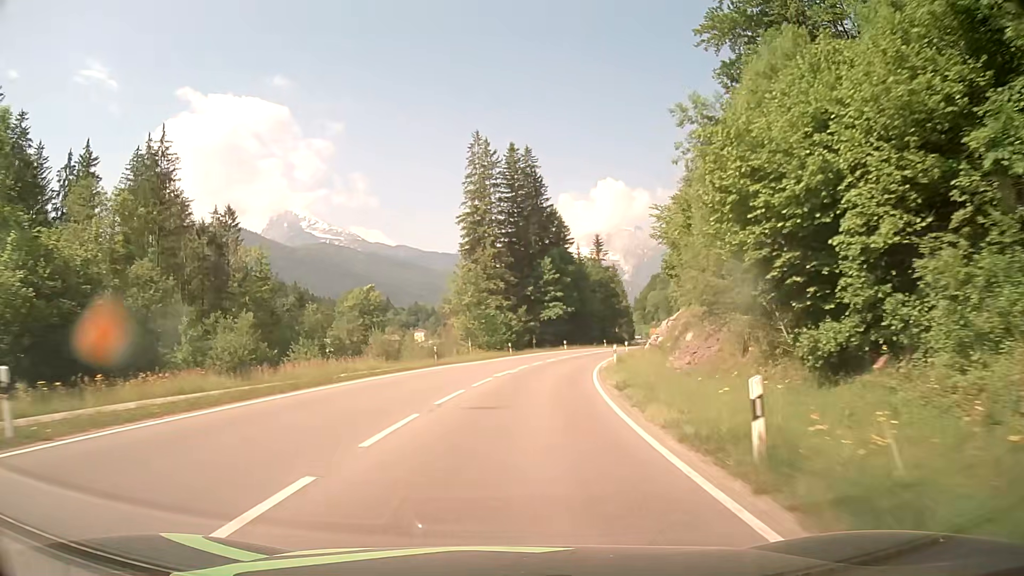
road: primary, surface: asphalt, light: Day
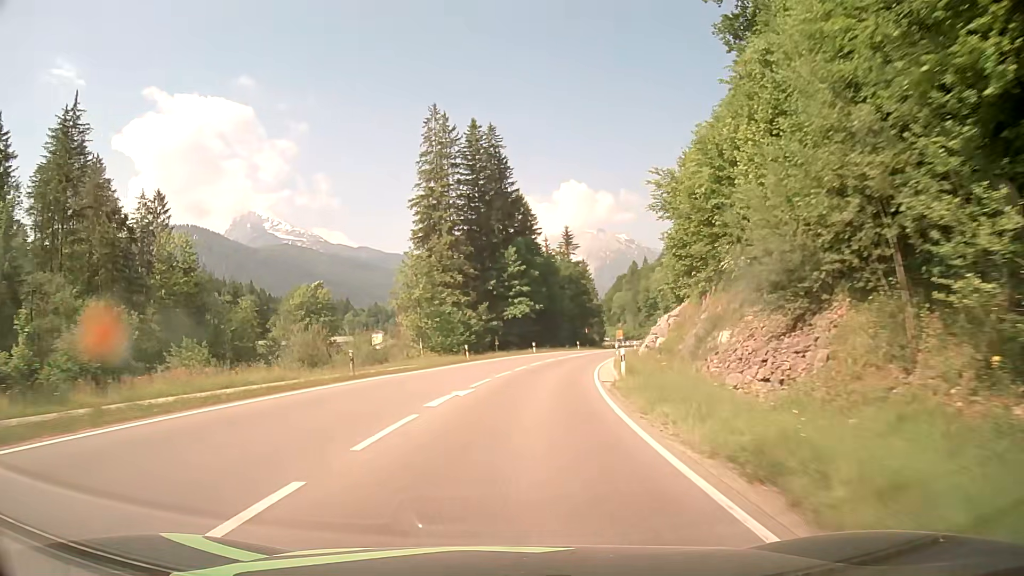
(+0.4, +12.4) m; +3°
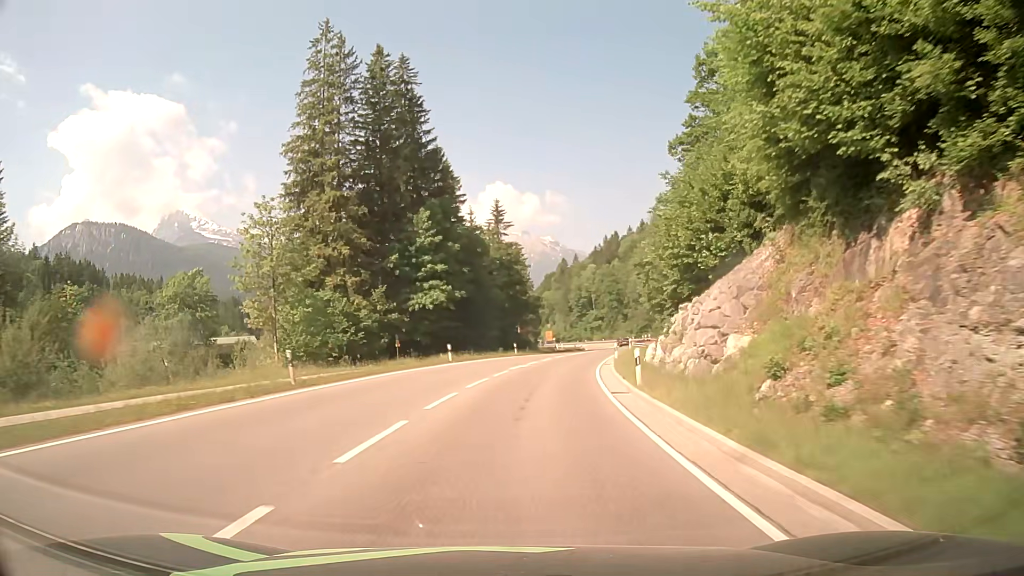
(+1.4, +24.8) m; +6°
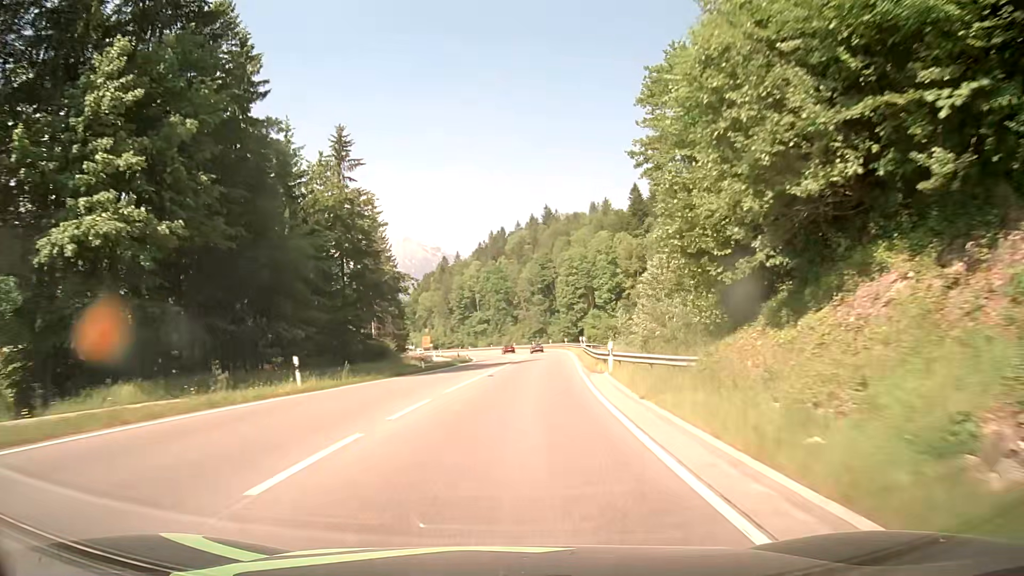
(+3.5, +37.2) m; +10°
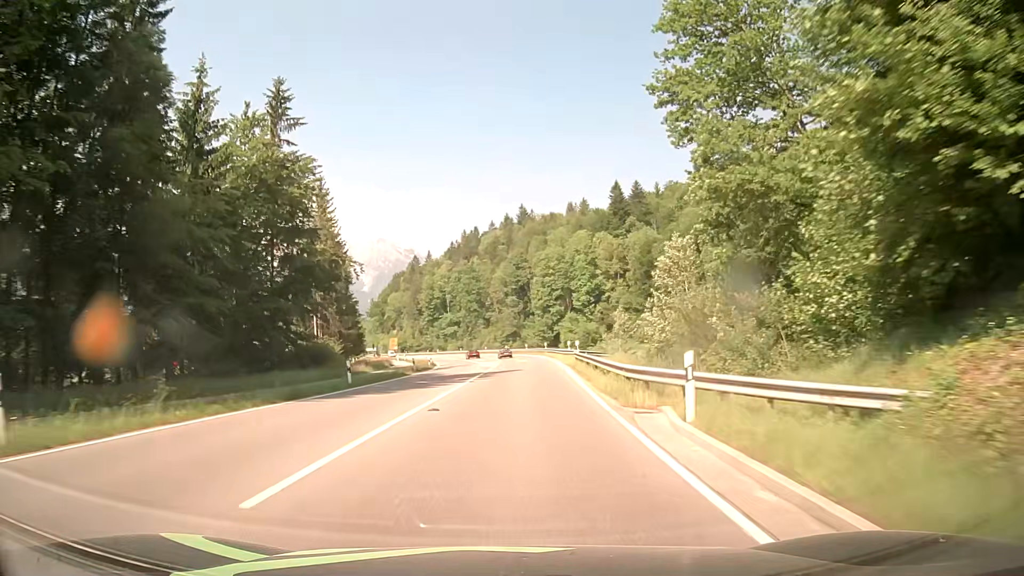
(+0.3, +12.5) m; +2°
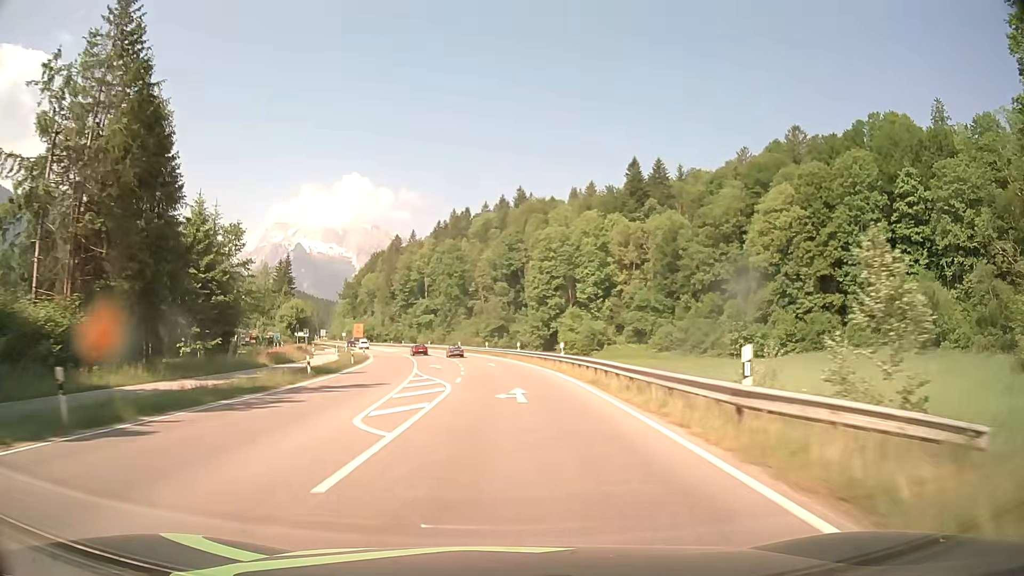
(+0.9, +37.4) m; +1°
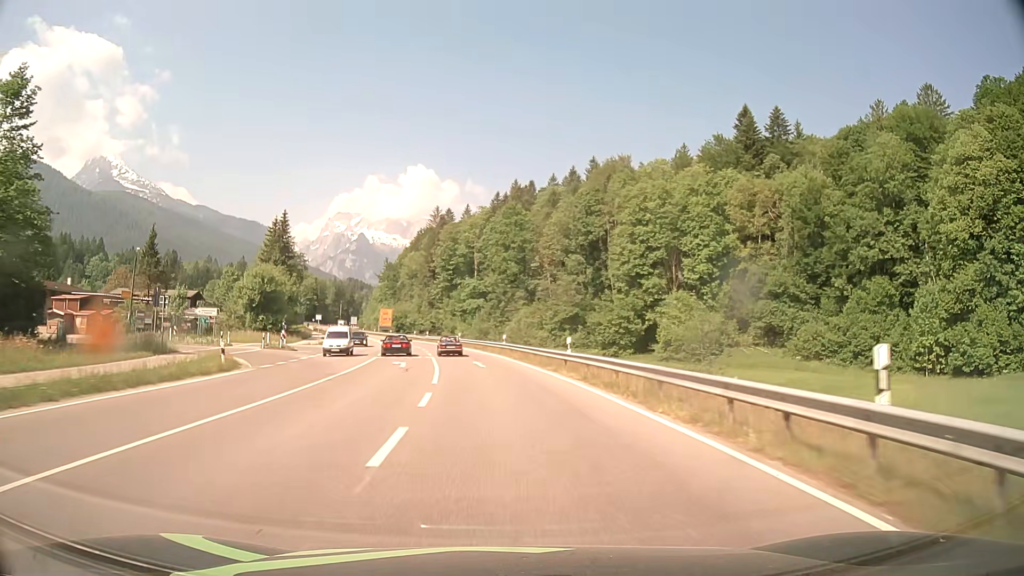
(-1.8, +46.9) m; -5°
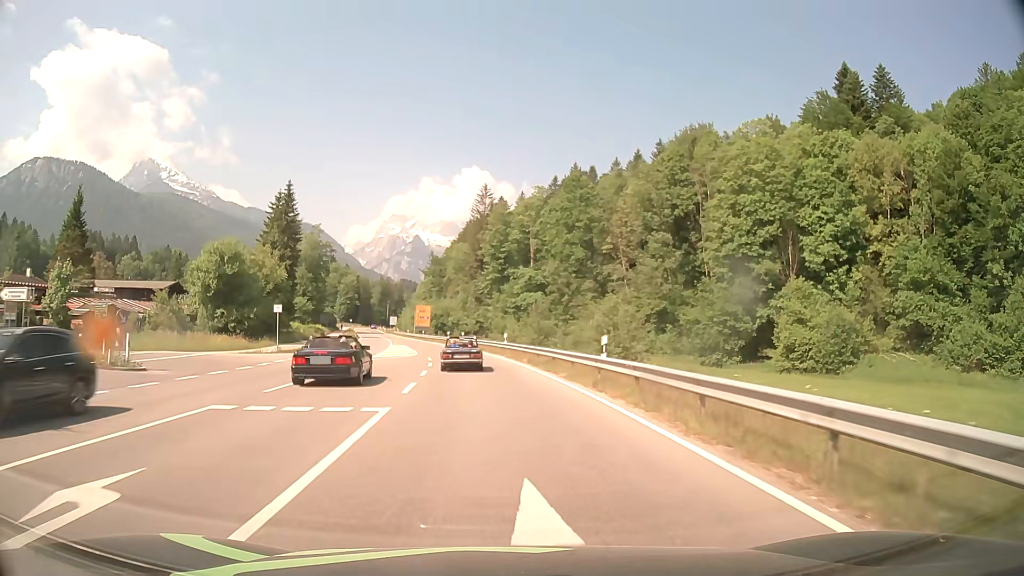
(-1.0, +26.6) m; -5°
(0, +10) (-1, +20) (-2, +30) (-3, +40) (-5, +50) (-6, +60) (-8, +69) (-11, +79) (-13, +89) (-15, +99) m
